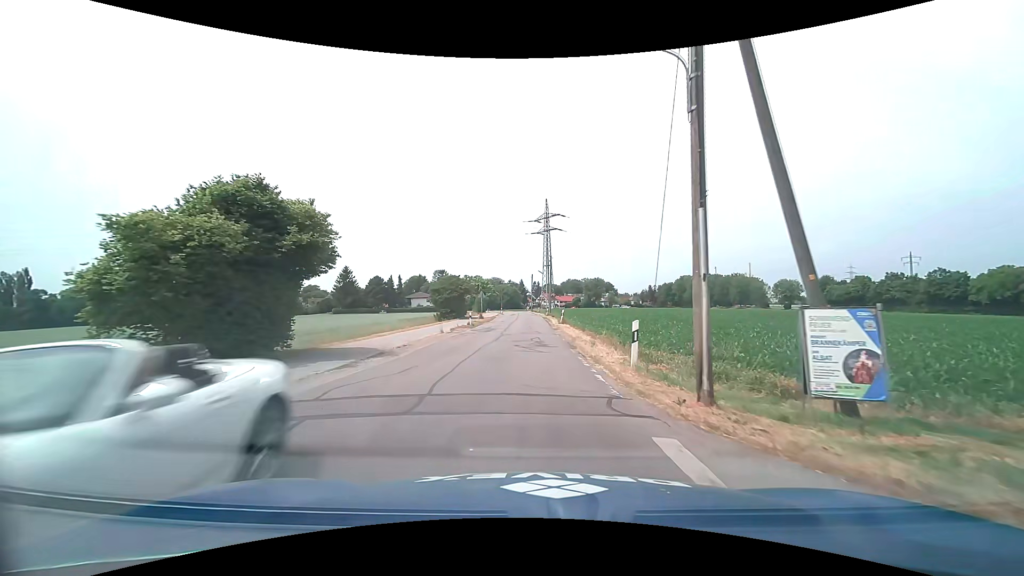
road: tertiary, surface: asphalt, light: Day
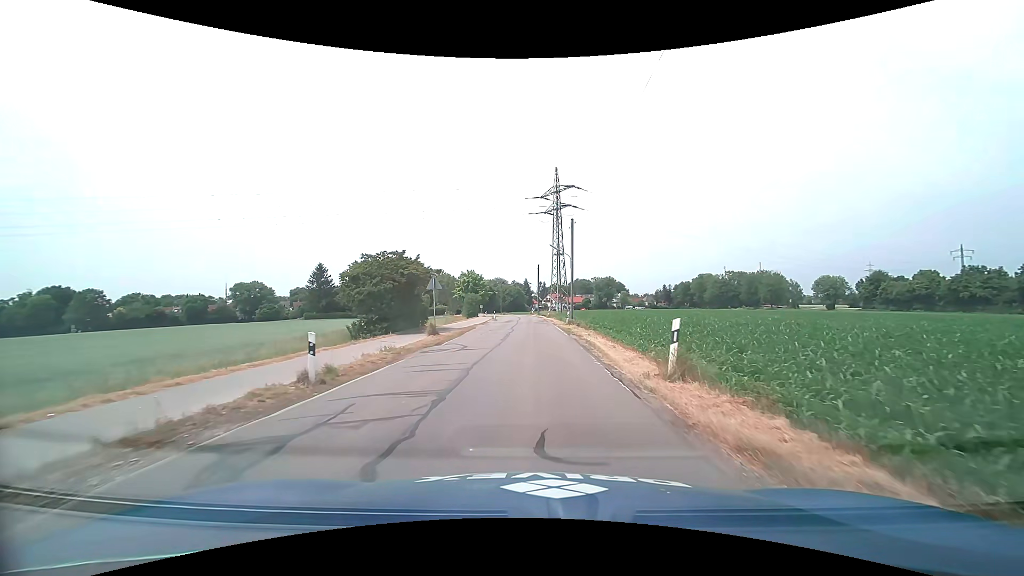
(0.0, +29.0) m; 0°
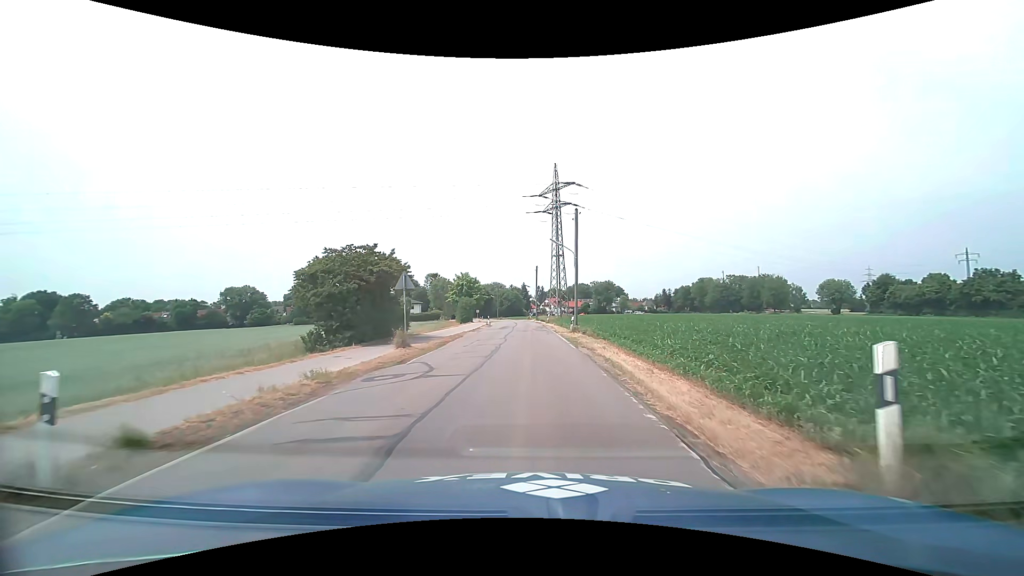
(0.0, +5.5) m; 0°
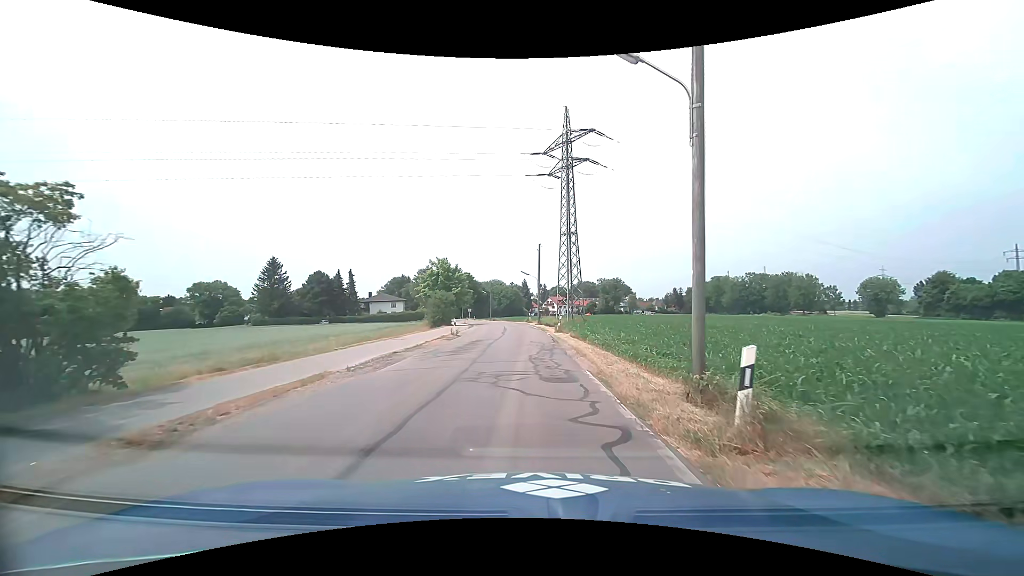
(+0.1, +24.4) m; 0°
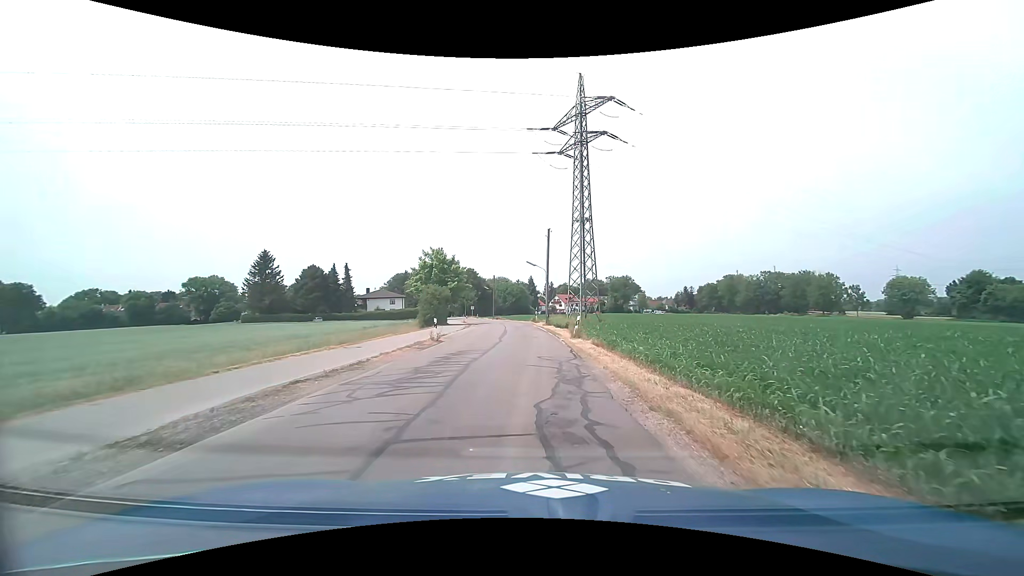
(0.0, +8.4) m; -1°
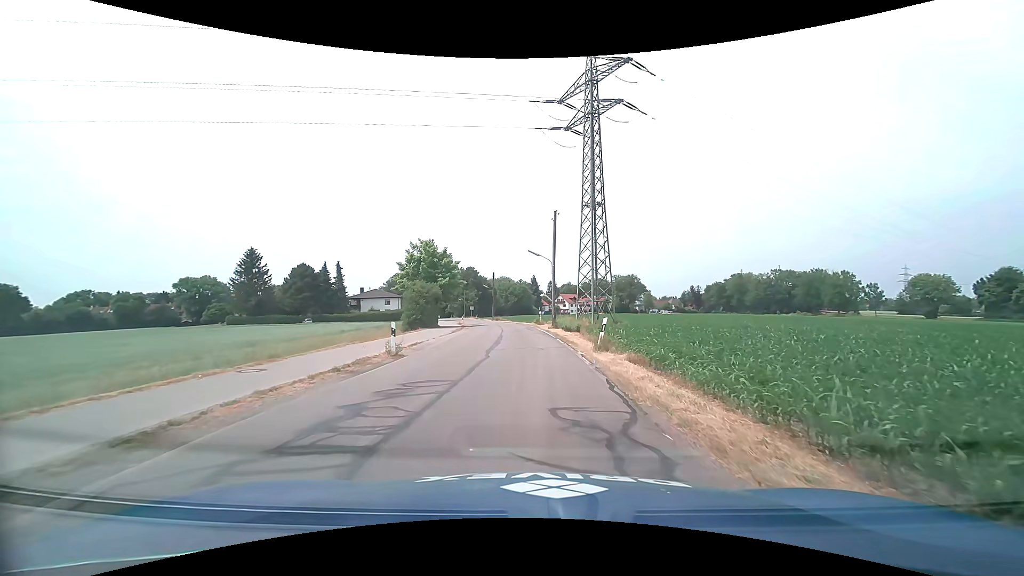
(0.0, +7.7) m; 0°
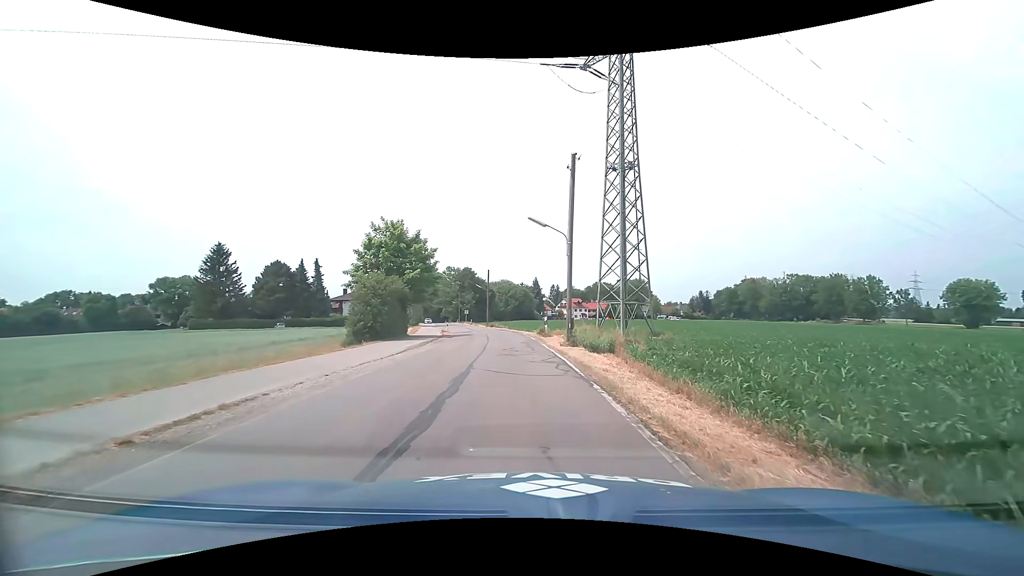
(0.0, +13.8) m; 0°
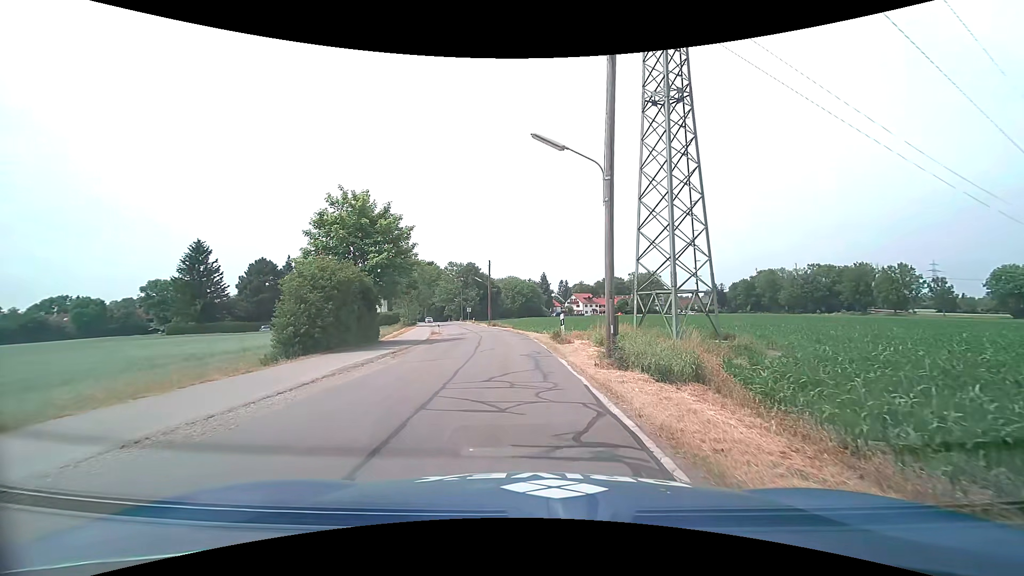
(-0.1, +9.8) m; -1°
(0, +10) (-1, +20) (-2, +30) (-3, +40) (-4, +50) (-6, +60) (-8, +69) (-10, +79) (-12, +89) (-14, +99) m
